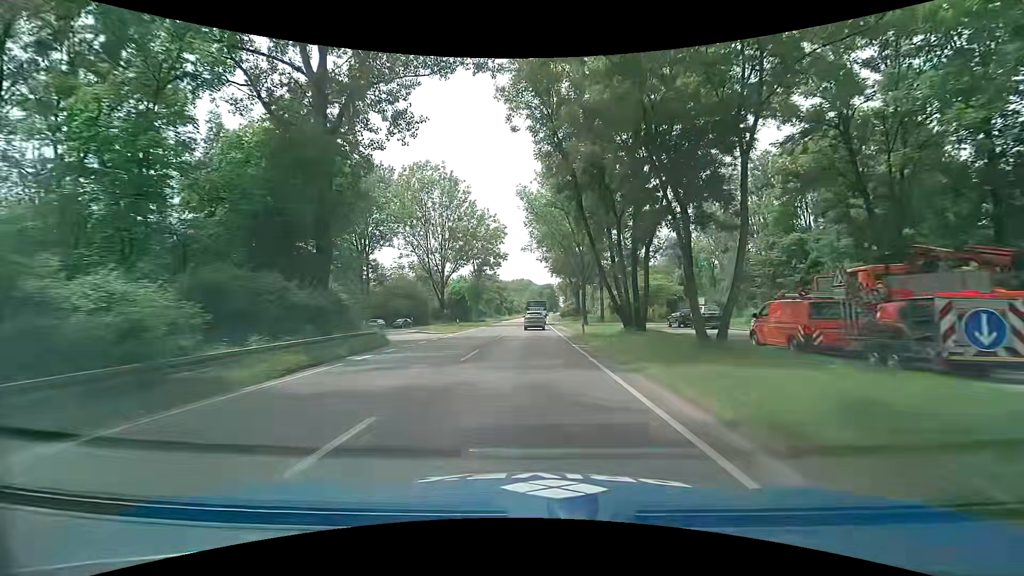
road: primary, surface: asphalt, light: Day
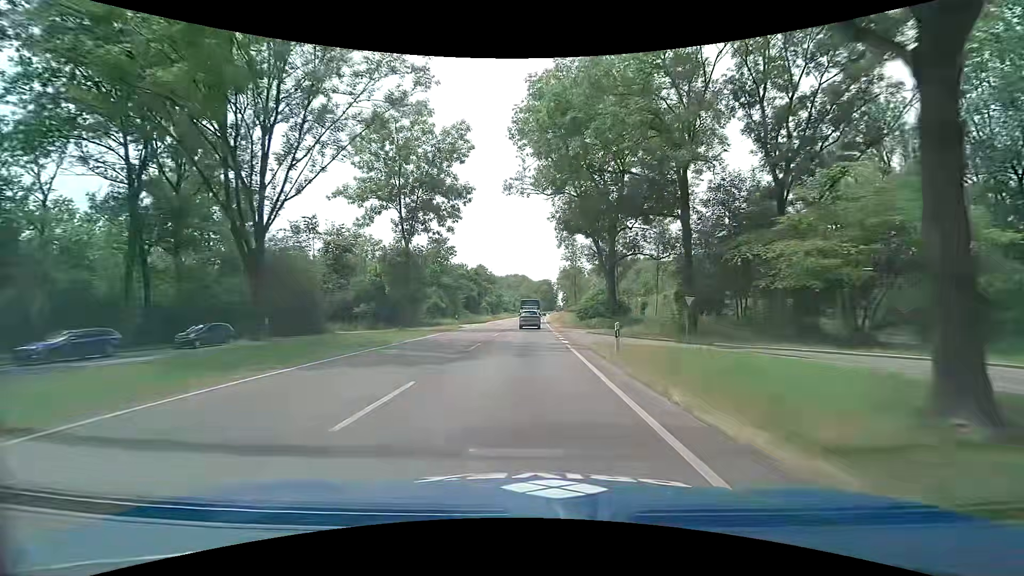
(+0.2, +44.8) m; 0°
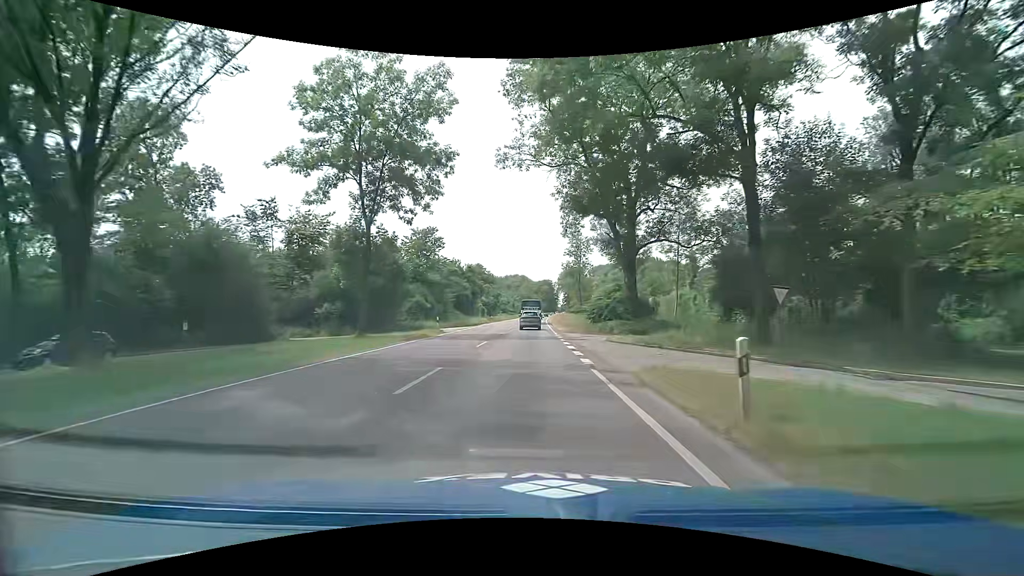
(0.0, +9.4) m; 0°
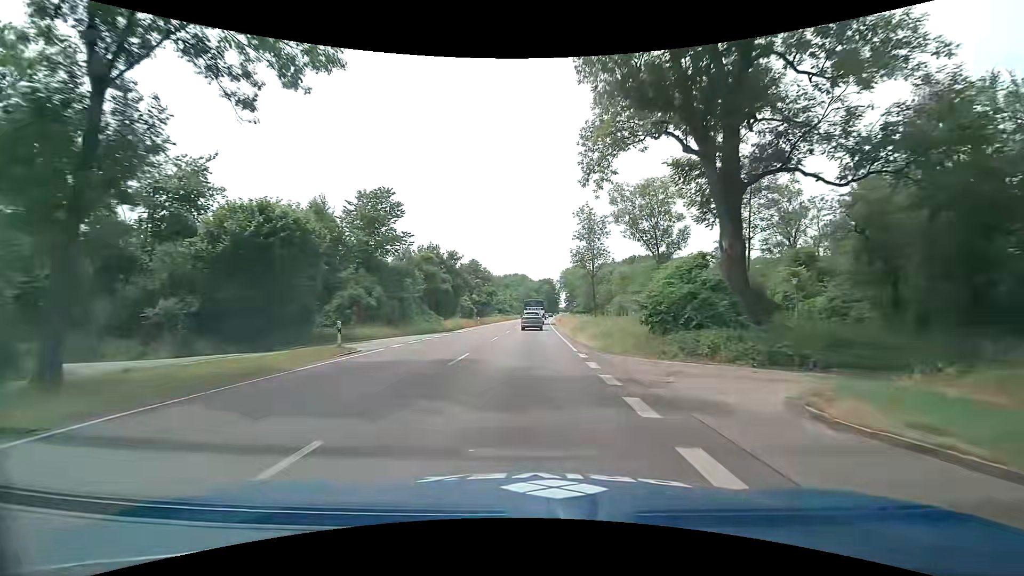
(0.0, +19.2) m; 0°
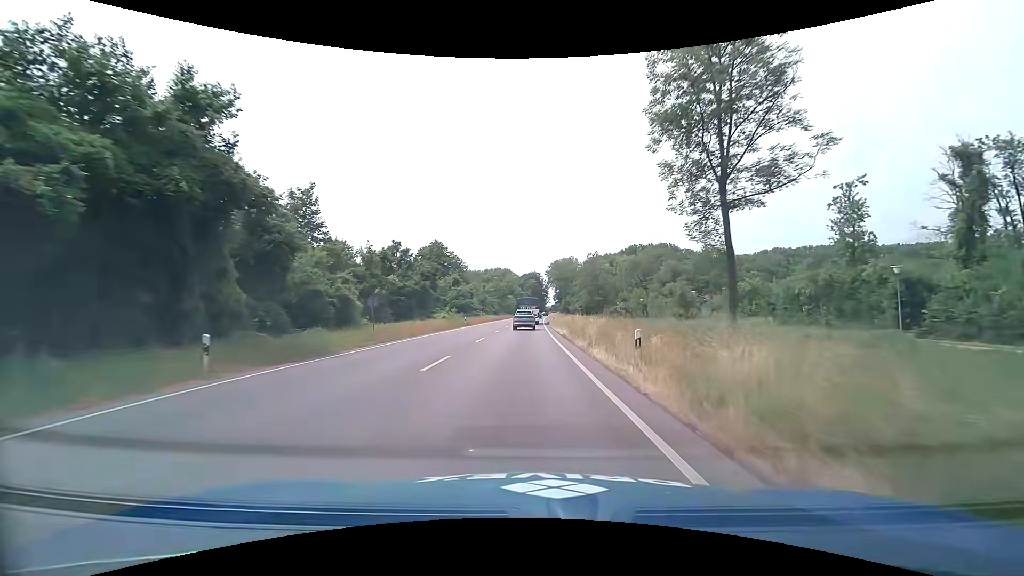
(+0.5, +49.7) m; +2°
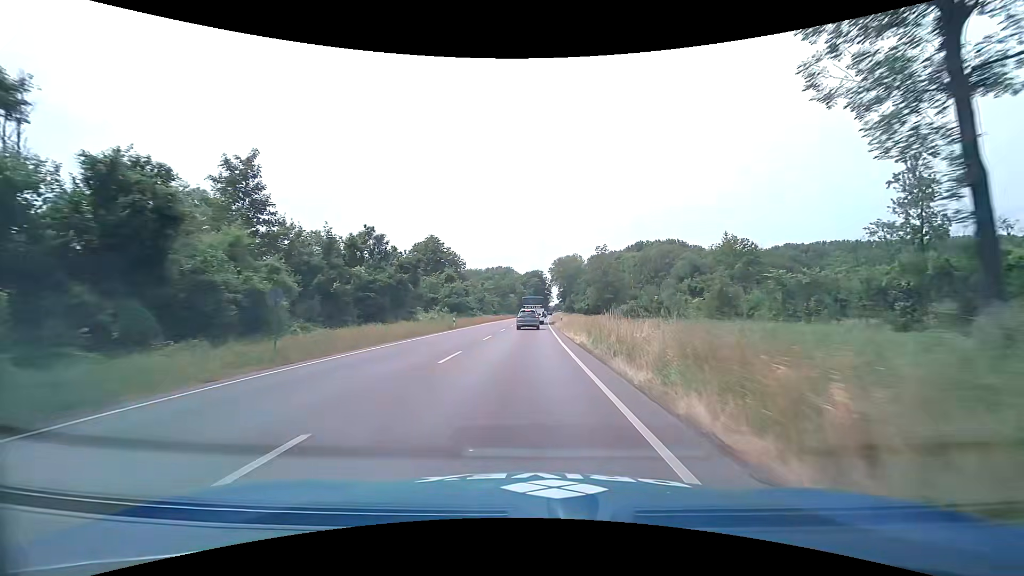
(0.0, +10.0) m; 0°
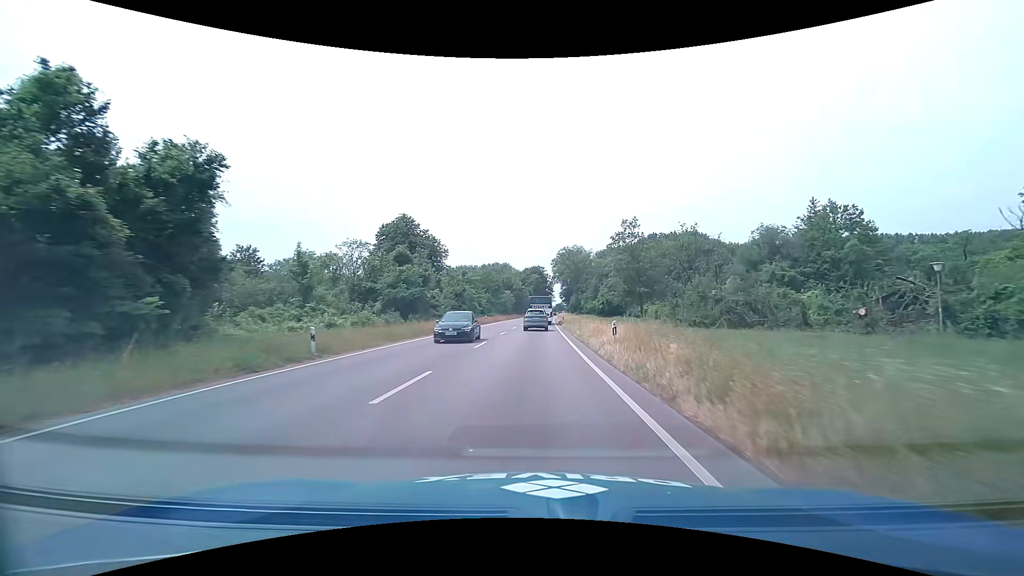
(0.0, +30.1) m; 0°
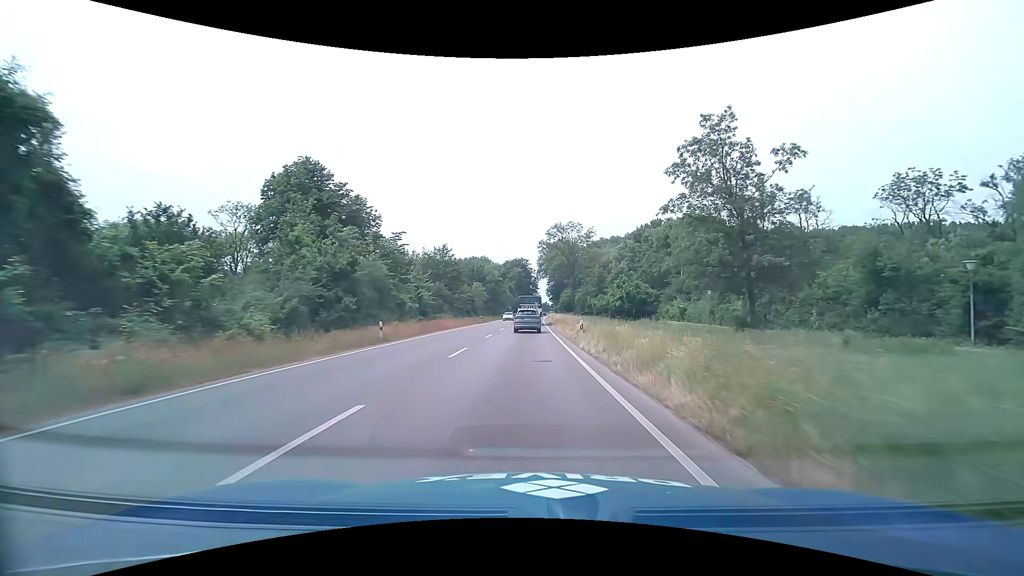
(+0.6, +40.1) m; +2°
(0, +10) (0, +20) (0, +30) (0, +40) (0, +50) (0, +60) (0, +70) (0, +80) (0, +90) (+1, +100) m
